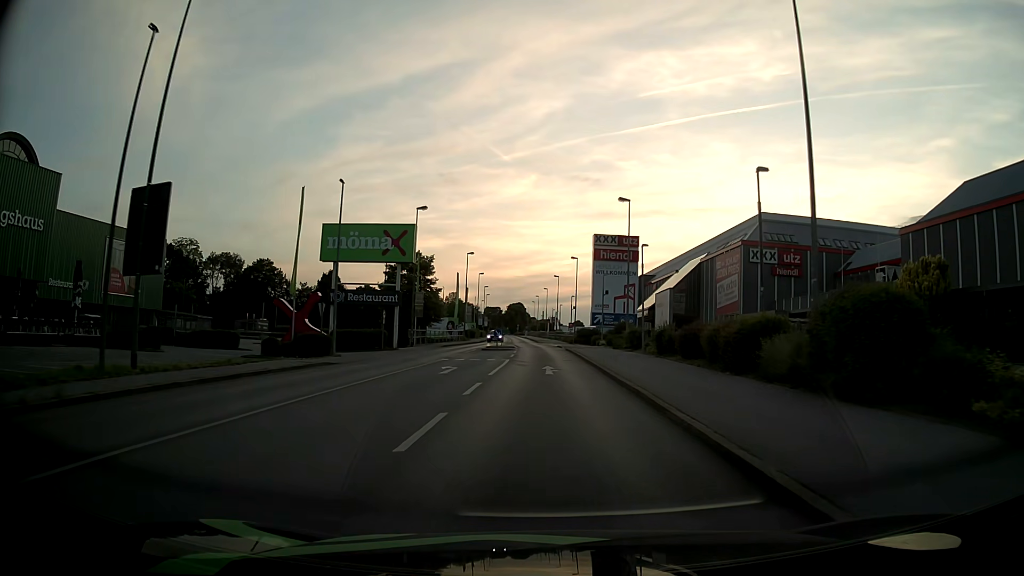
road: tertiary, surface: asphalt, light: Day
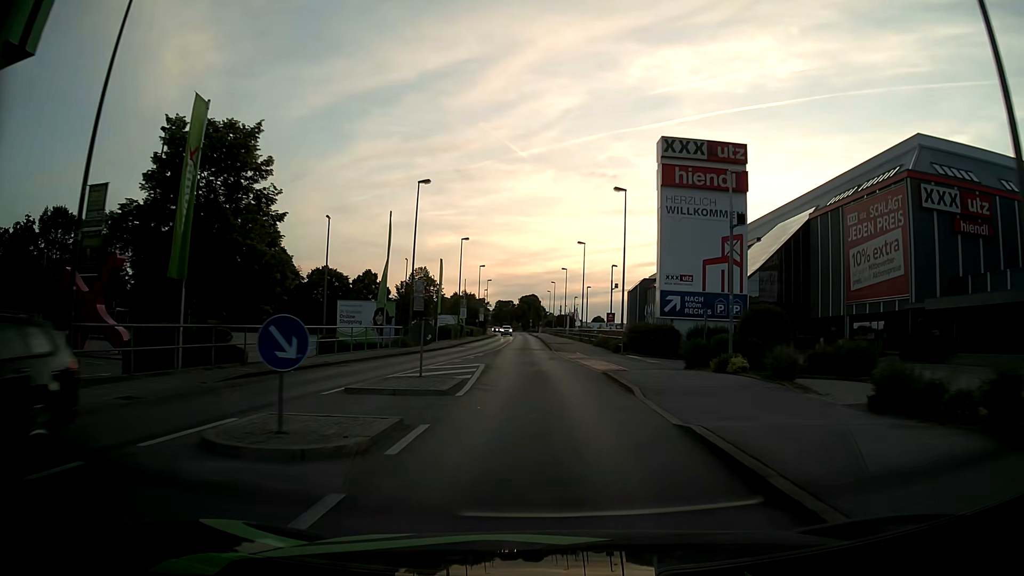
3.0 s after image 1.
(-0.2, +37.7) m; -1°
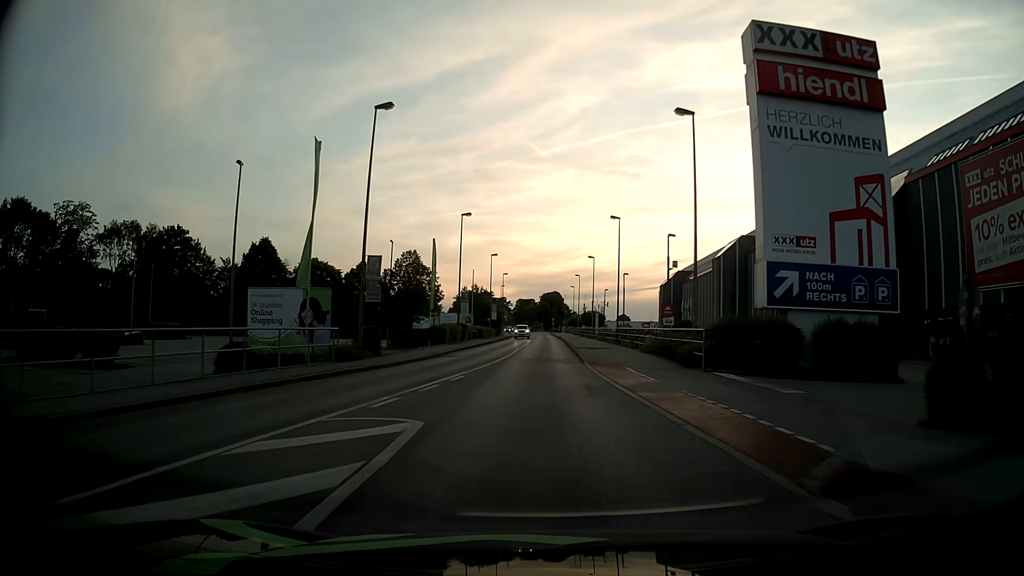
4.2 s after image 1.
(-0.2, +15.2) m; -2°
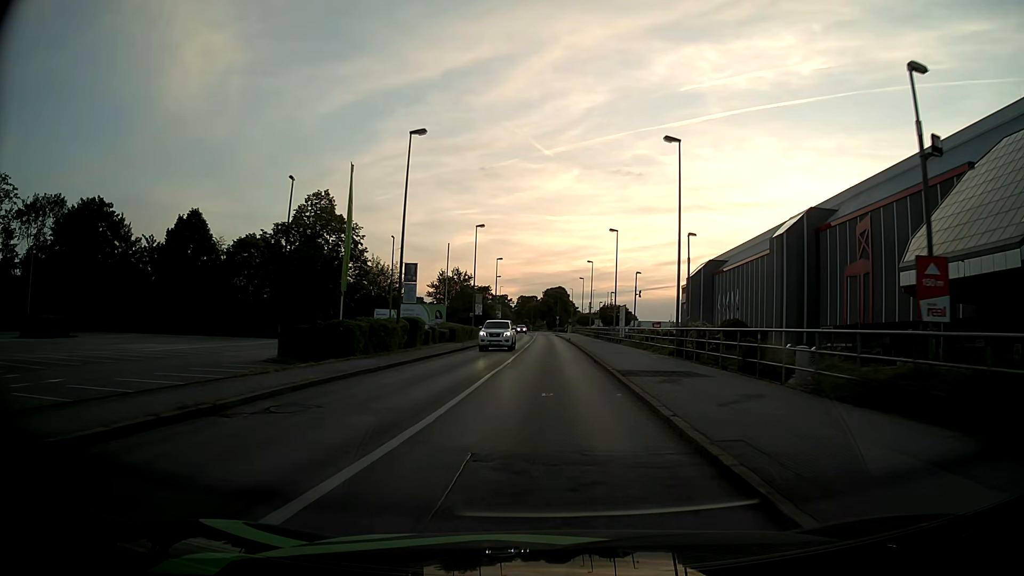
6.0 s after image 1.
(-0.3, +22.9) m; 0°
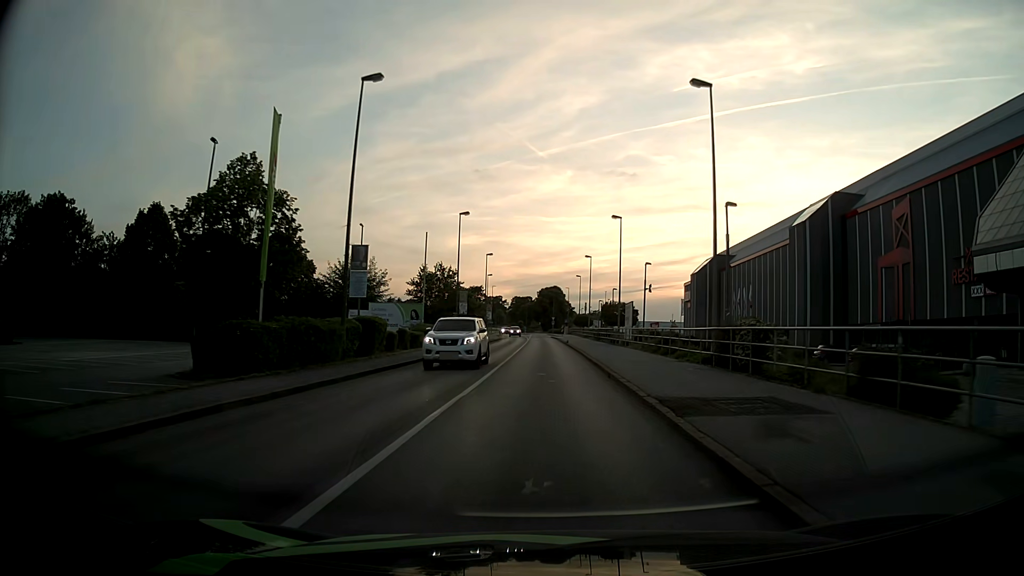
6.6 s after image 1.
(0.0, +7.6) m; 0°
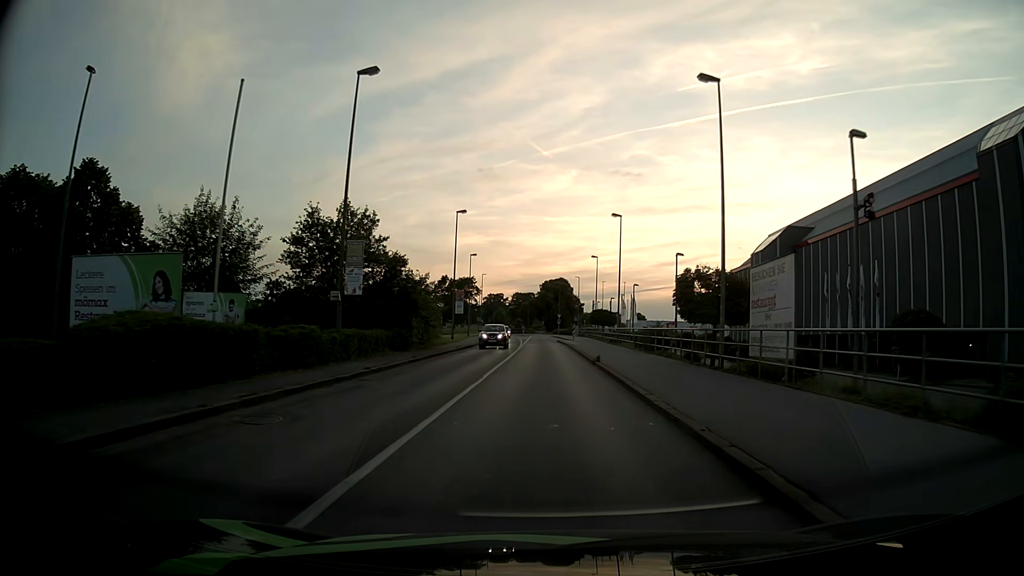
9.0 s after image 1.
(+0.3, +30.6) m; 0°
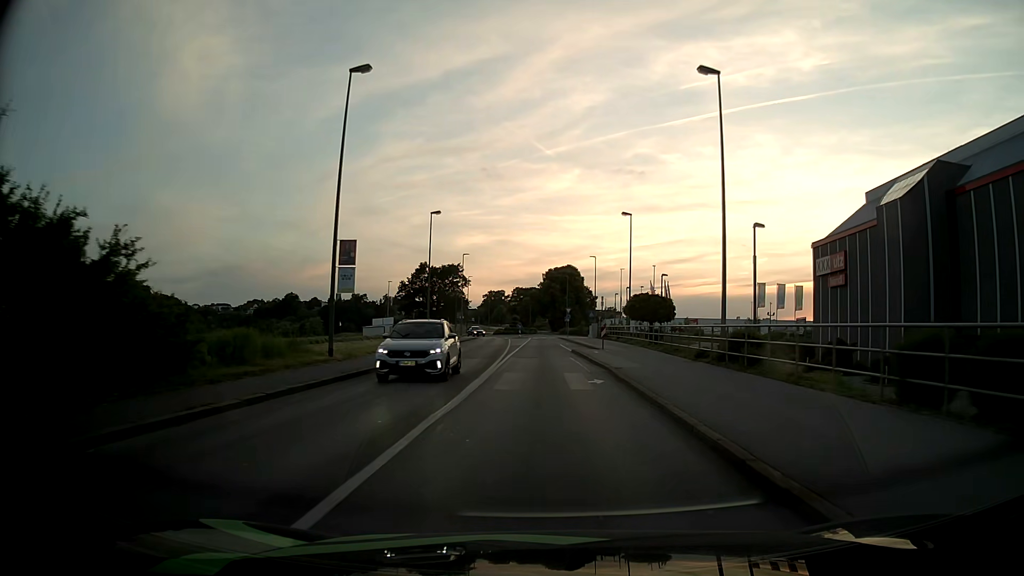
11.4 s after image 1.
(-0.2, +30.6) m; 0°
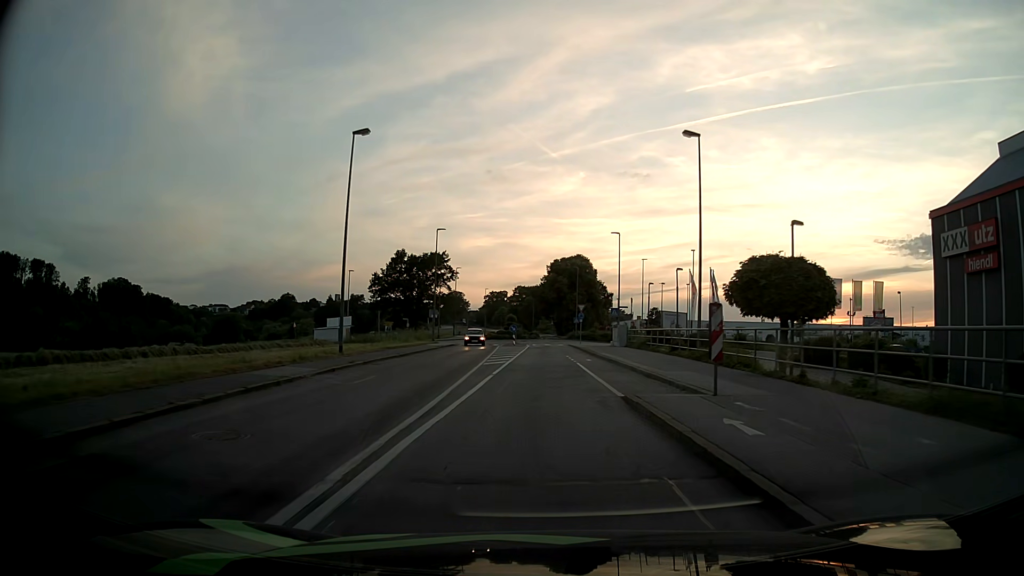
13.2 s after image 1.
(-0.1, +23.0) m; -1°
(0, +10) (0, +20) (0, +30) (0, +40) (0, +50) (0, +60) (+2, +70) (+5, +79) (+1, +89) (-2, +98) m
